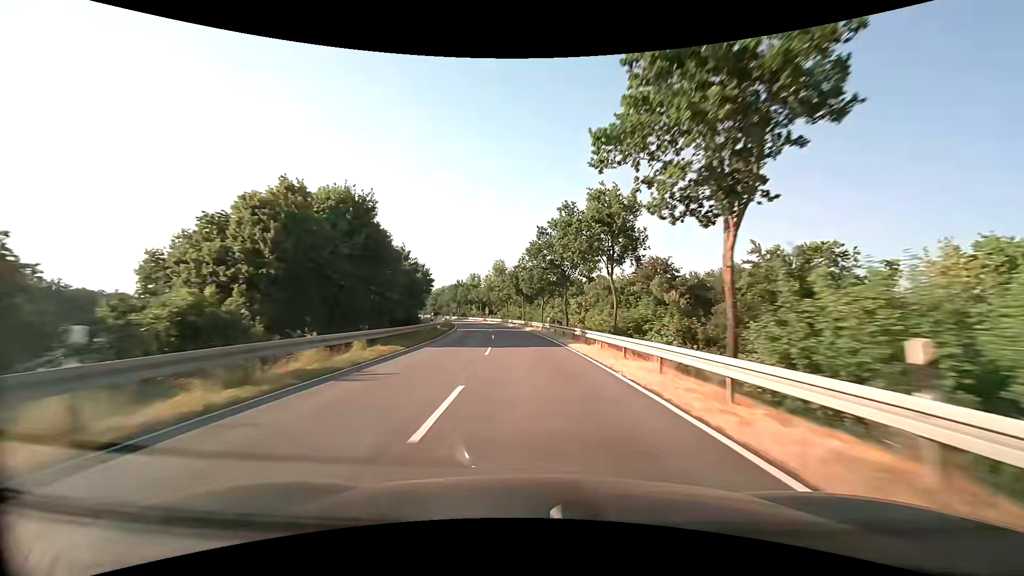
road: secondary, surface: asphalt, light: Day
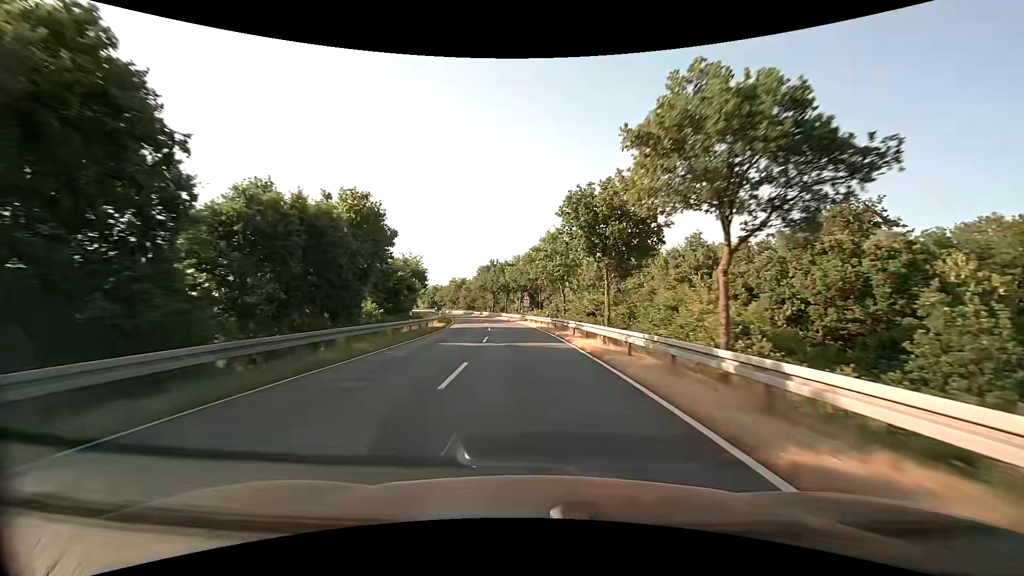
(-2.4, +45.0) m; -6°
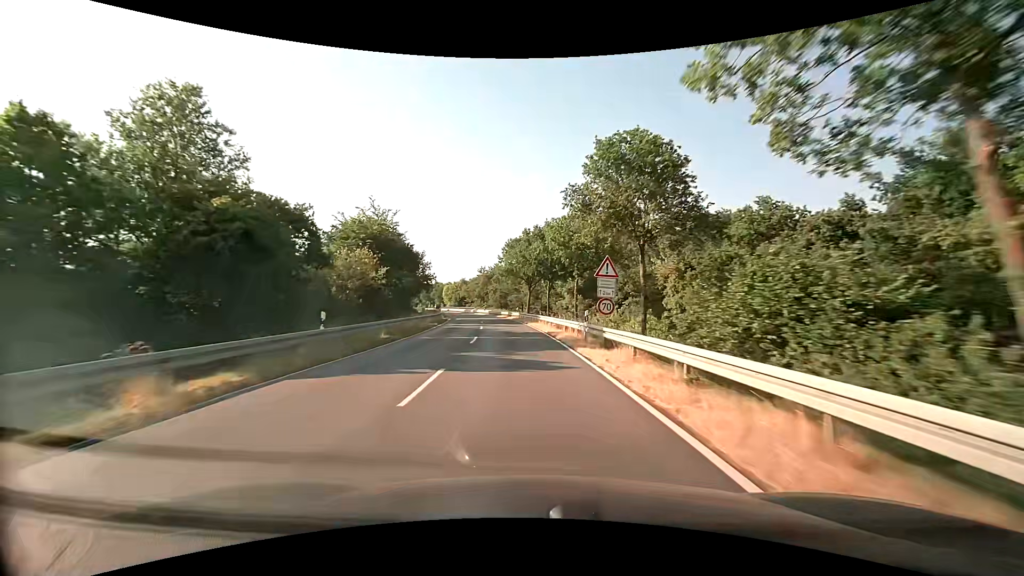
(-1.7, +37.1) m; -6°
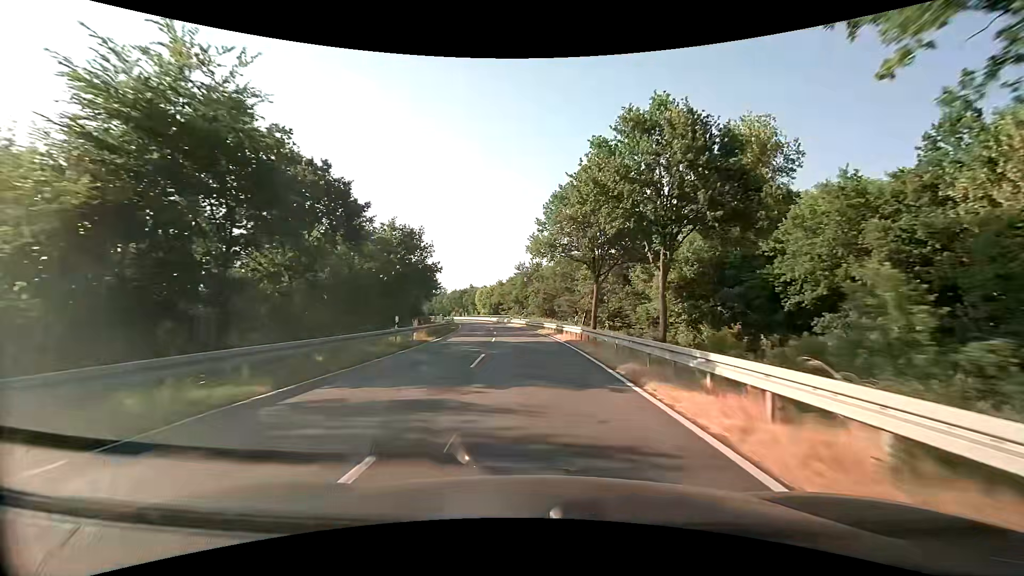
(-1.5, +30.1) m; -5°
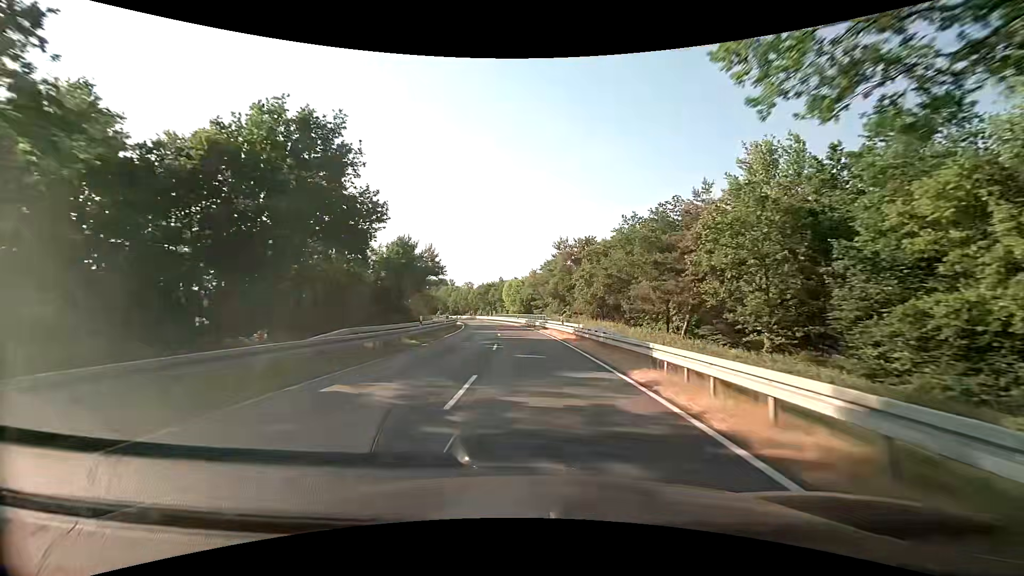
(-1.1, +29.9) m; -5°
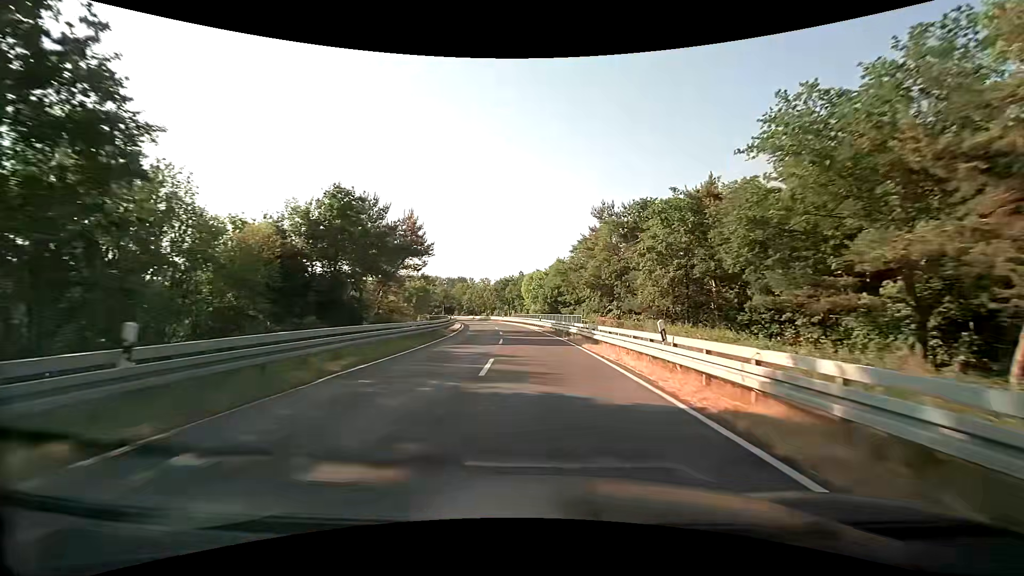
(-0.5, +20.9) m; -2°
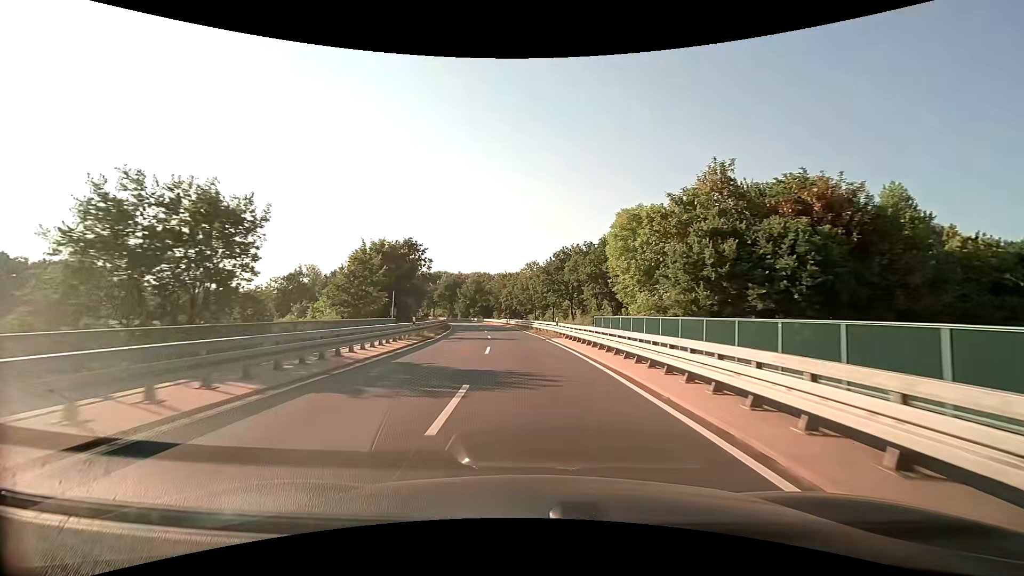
(-3.0, +53.2) m; -7°
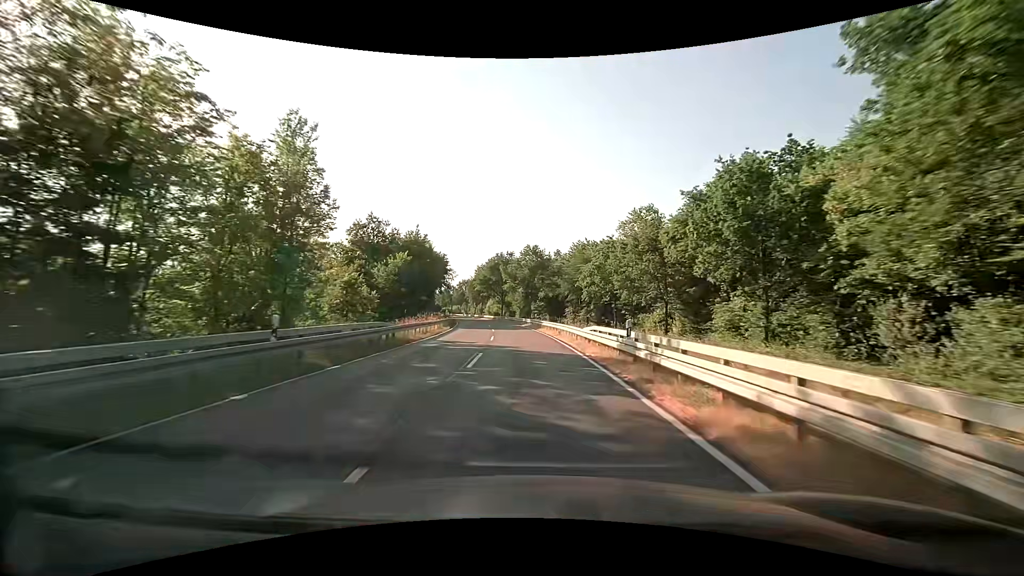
(-4.1, +53.6) m; -9°
(0, +10) (0, +20) (-1, +30) (-2, +40) (-3, +50) (-4, +60) (-5, +70) (-7, +80) (-9, +89) (-11, +99) m
